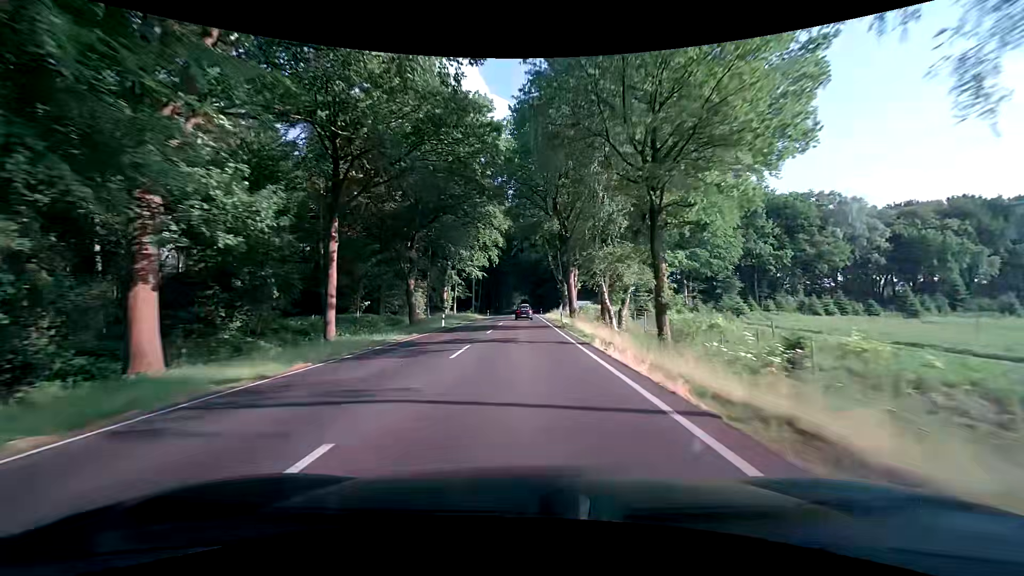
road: primary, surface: asphalt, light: Day
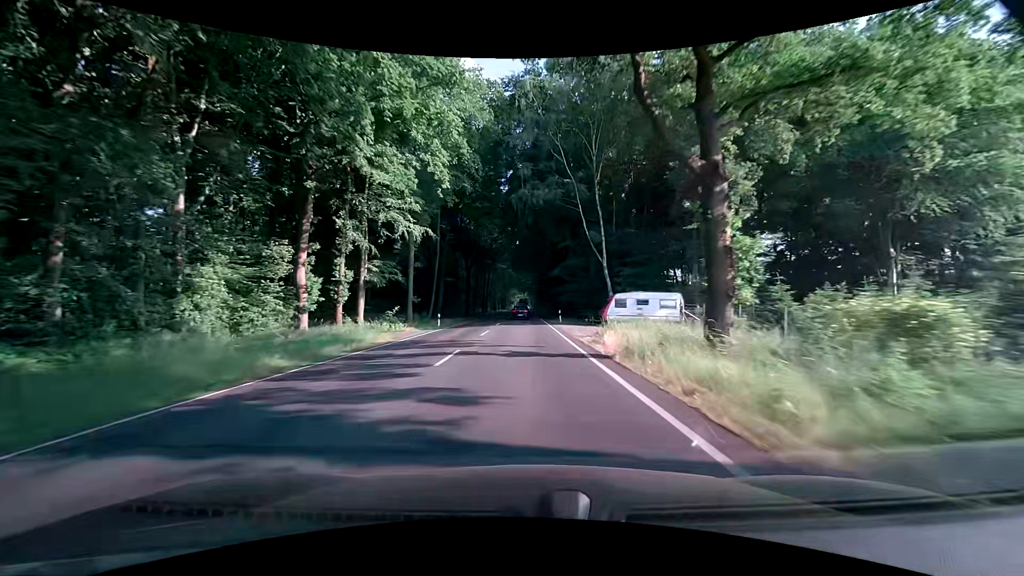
(+0.1, +50.9) m; 0°
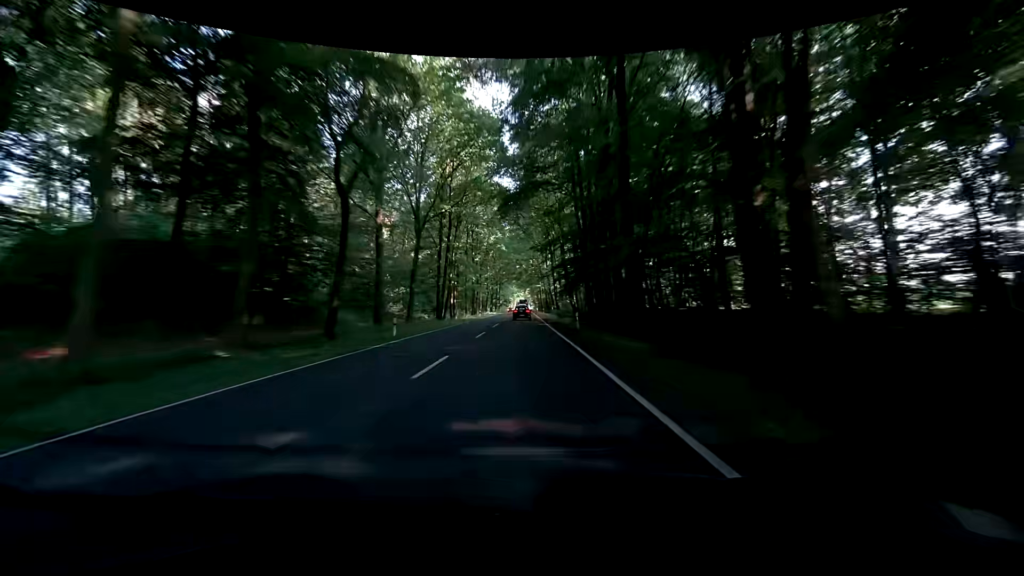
(+0.1, +63.7) m; -1°
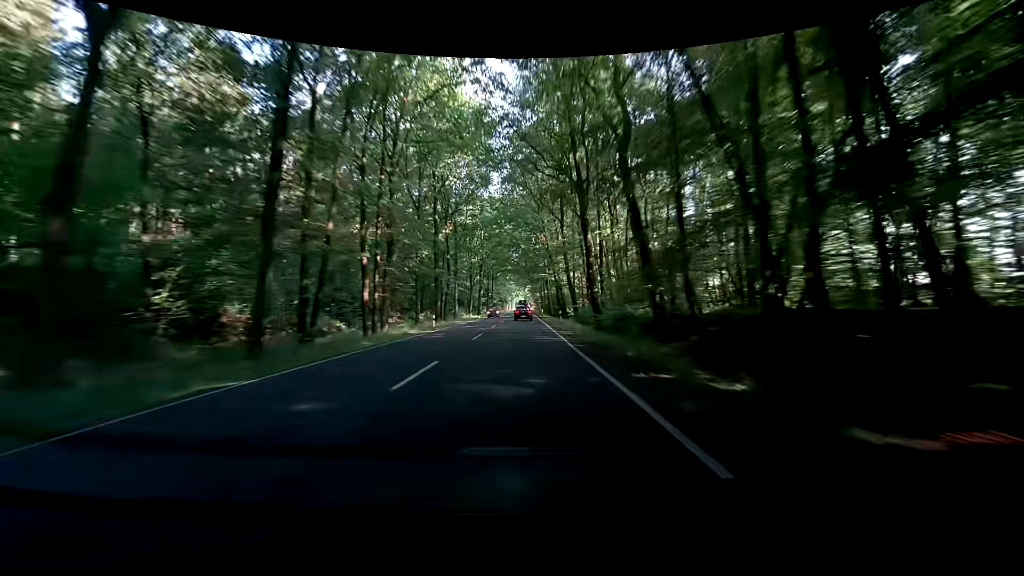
(+0.7, +38.0) m; +1°
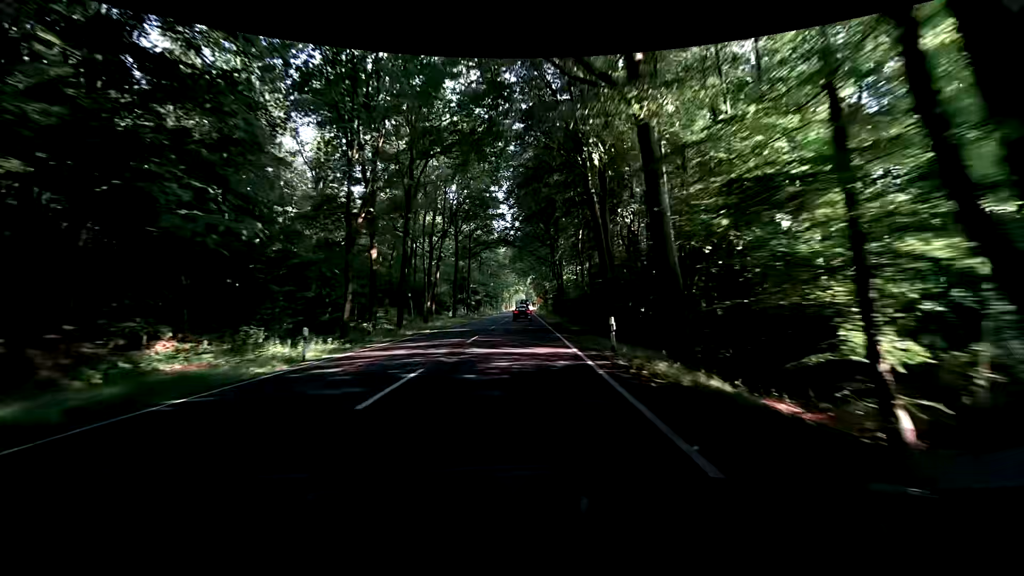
(-0.3, +63.0) m; -1°
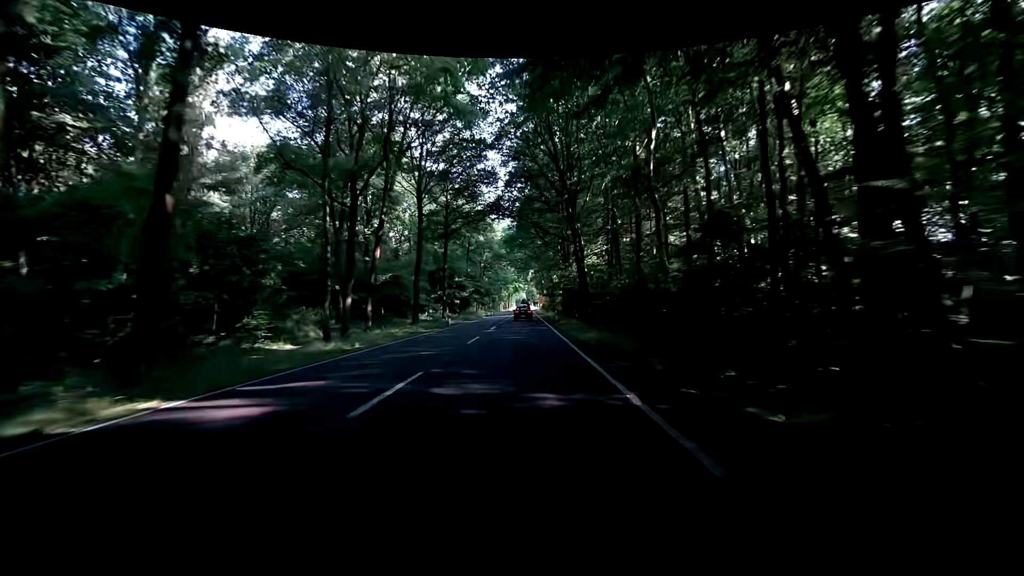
(-0.1, +25.1) m; +1°
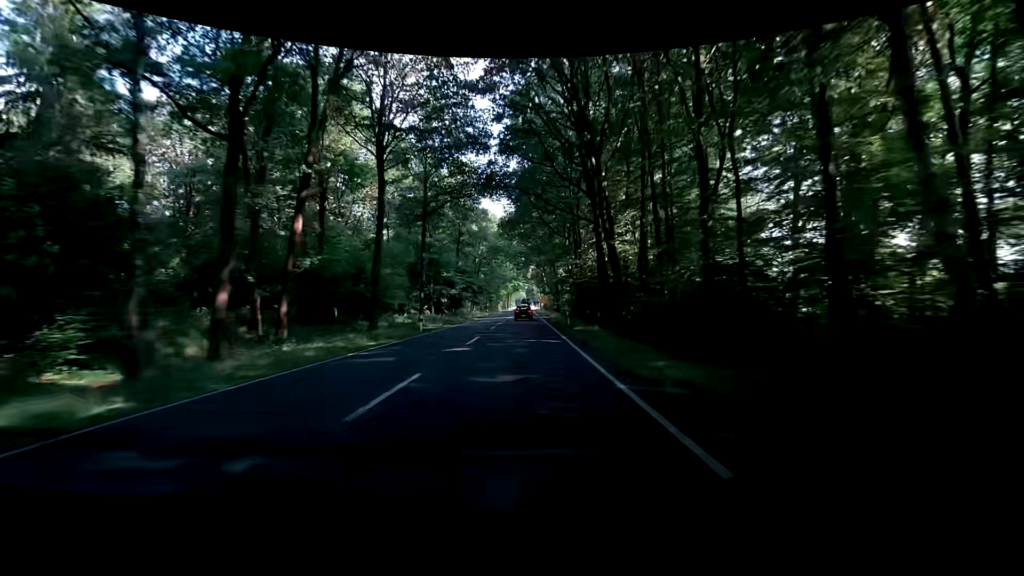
(-0.2, +12.5) m; -1°
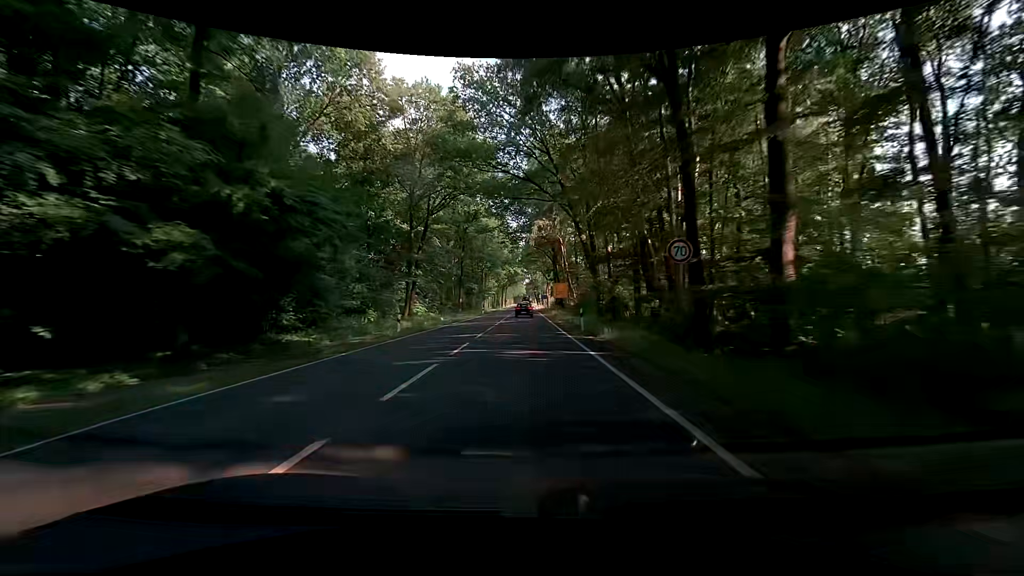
(+0.5, +60.7) m; +1°
(0, +10) (0, +20) (0, +30) (-1, +40) (-1, +50) (-1, +60) (-1, +70) (-1, +80) (-1, +90) (-1, +100) m
